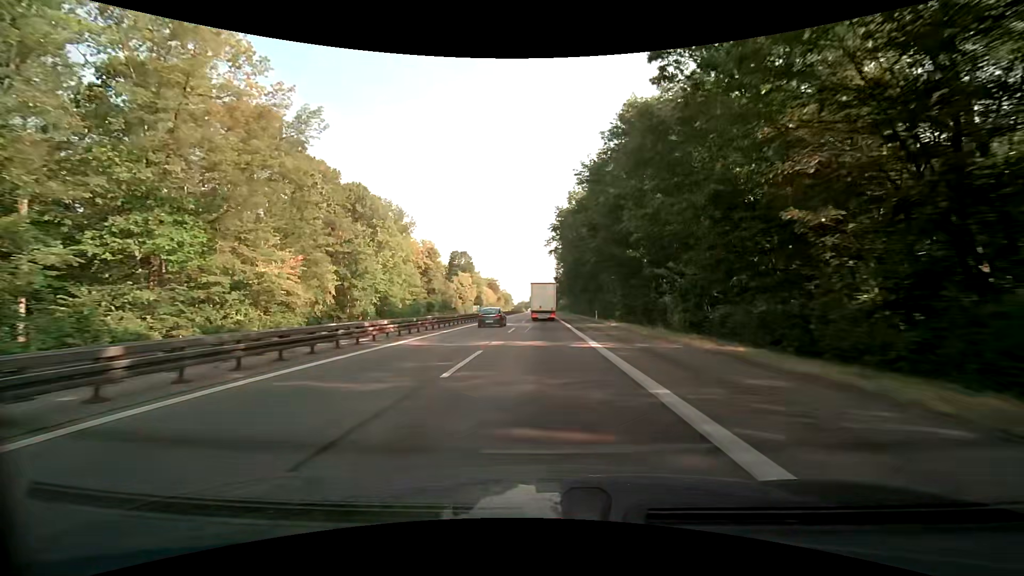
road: motorway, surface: asphalt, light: Day
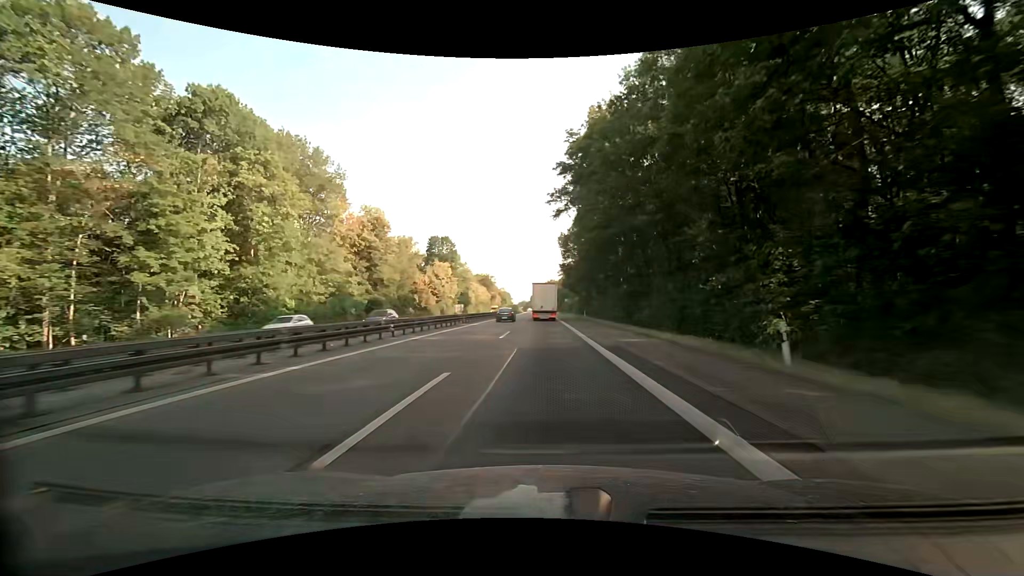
(0.0, +41.3) m; 0°
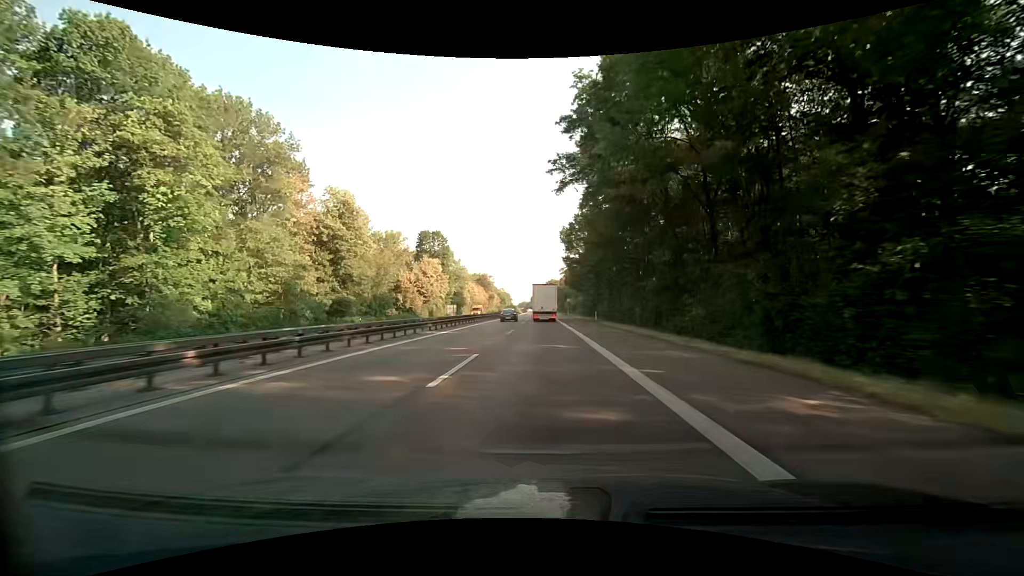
(0.0, +13.8) m; 0°
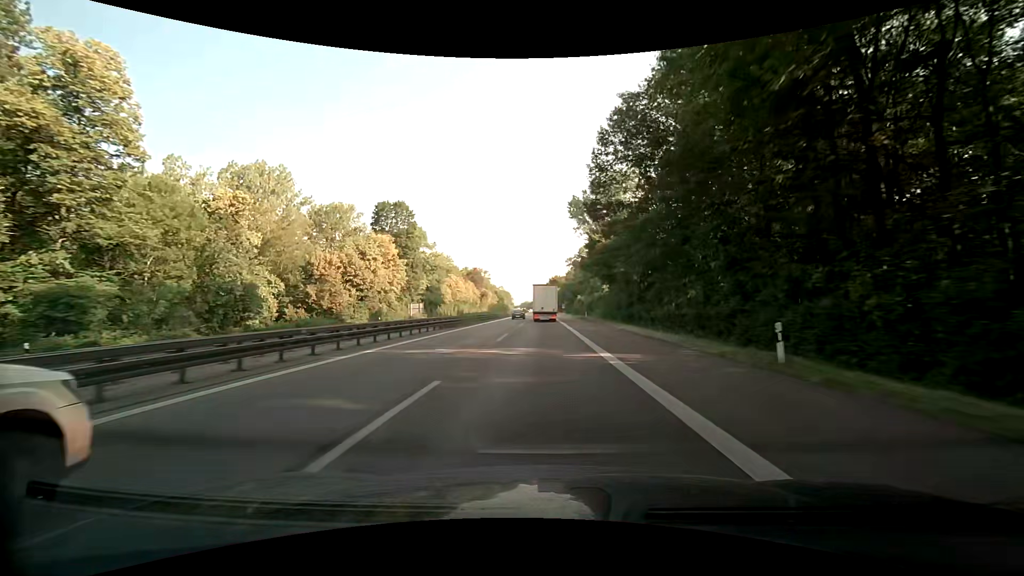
(+0.2, +41.3) m; 0°
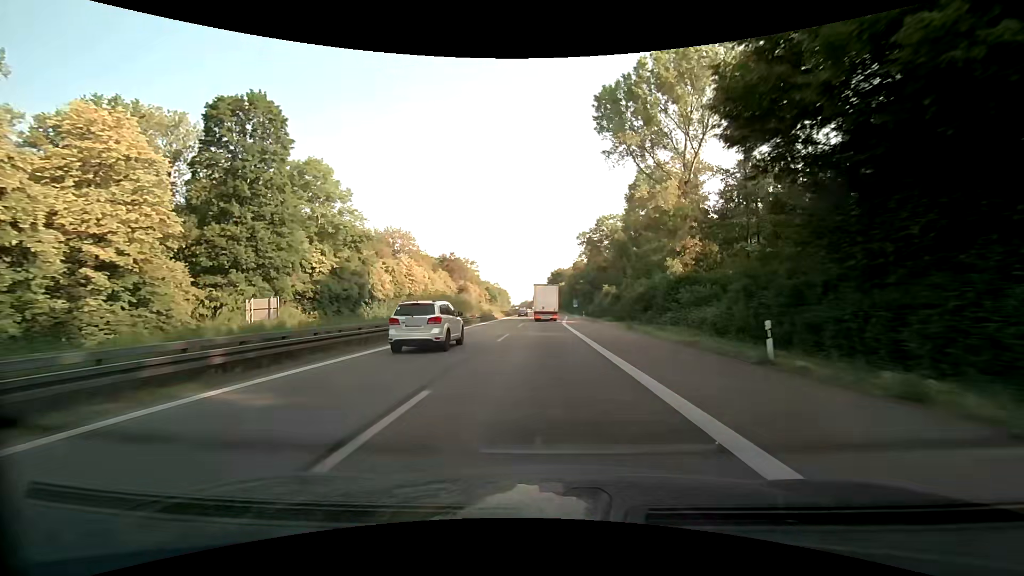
(-0.3, +55.0) m; 0°
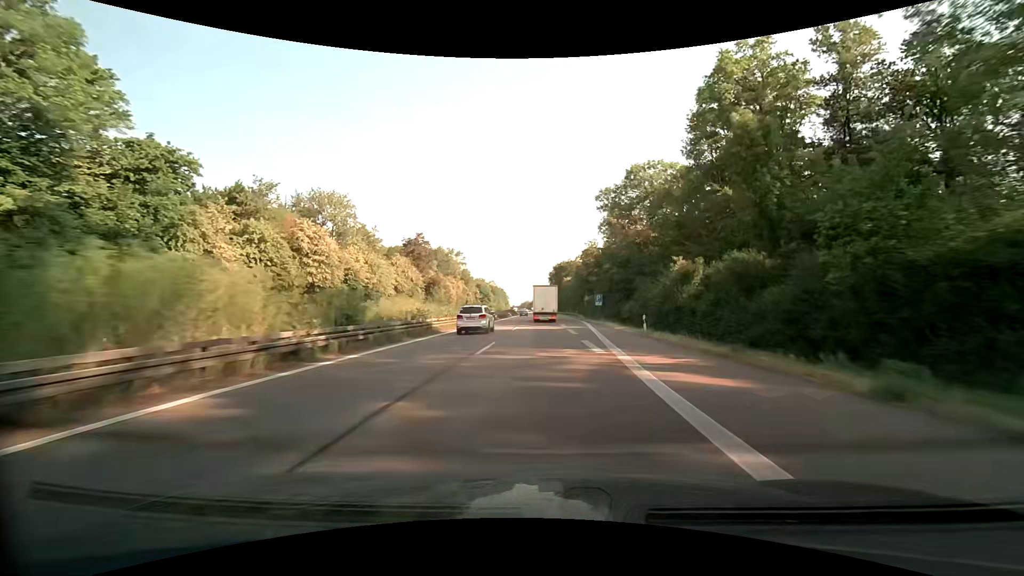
(0.0, +41.4) m; 0°
